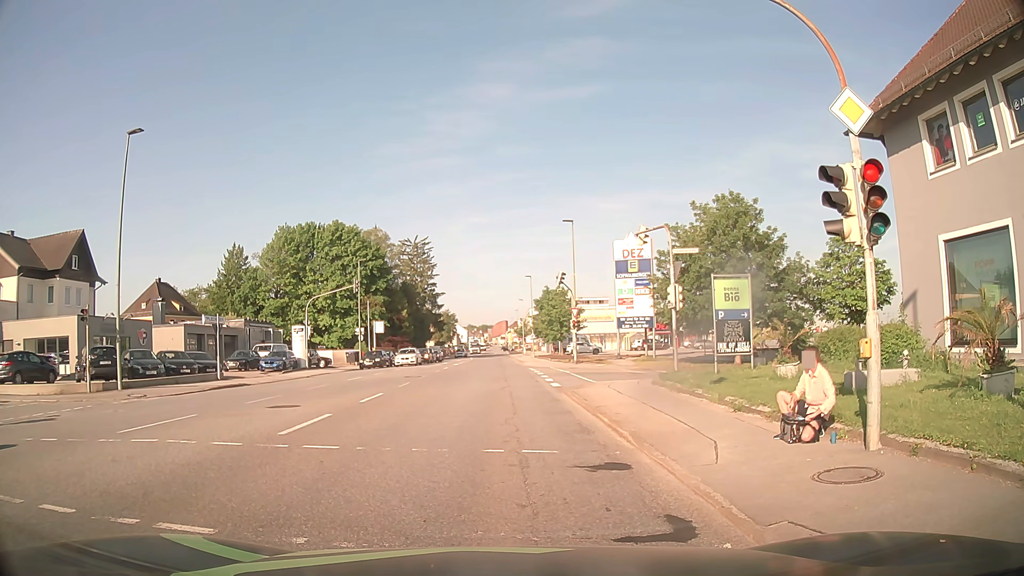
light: Day
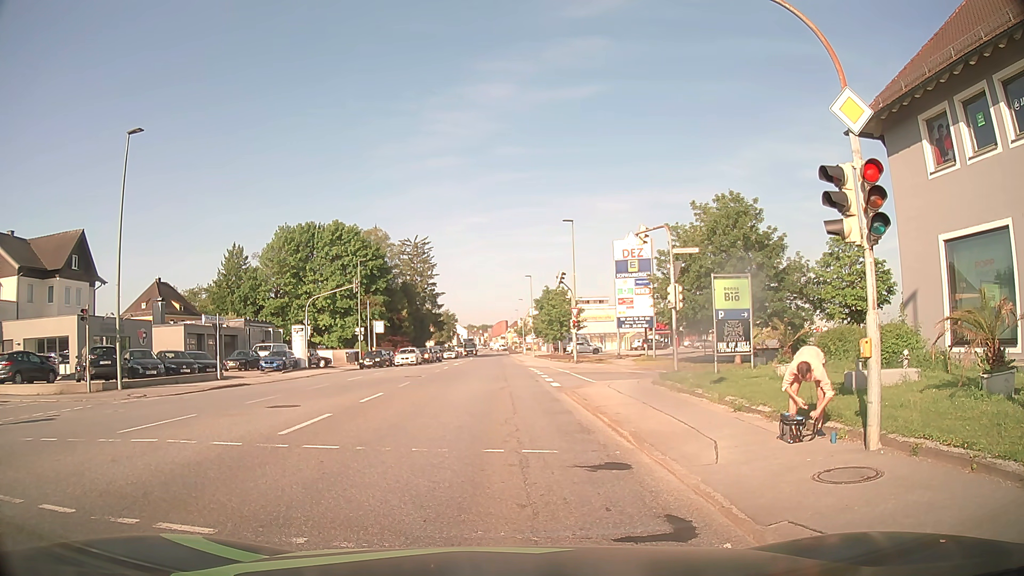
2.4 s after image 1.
(0.0, +0.1) m; 0°
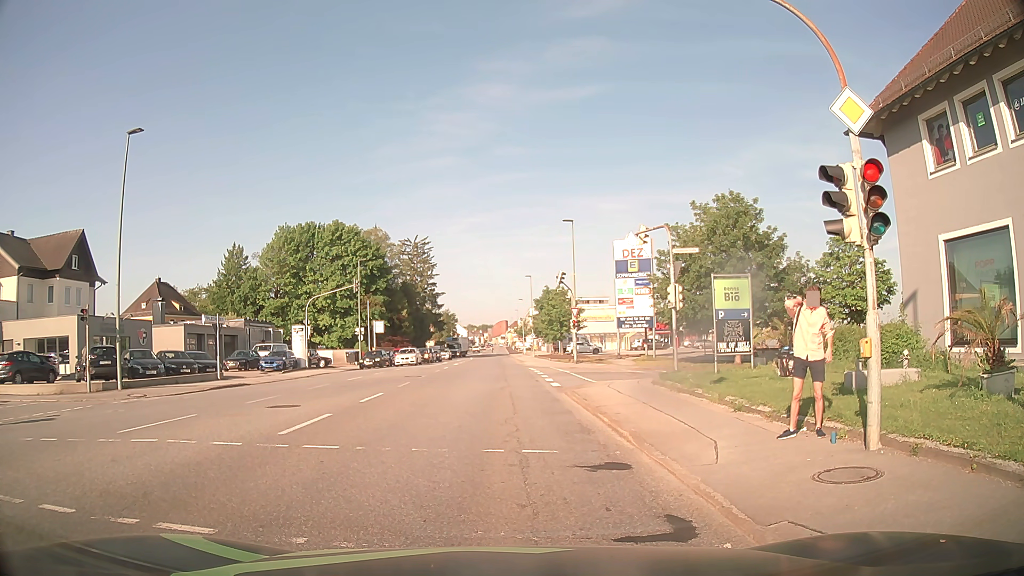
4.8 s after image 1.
(0.0, 0.0) m; 0°
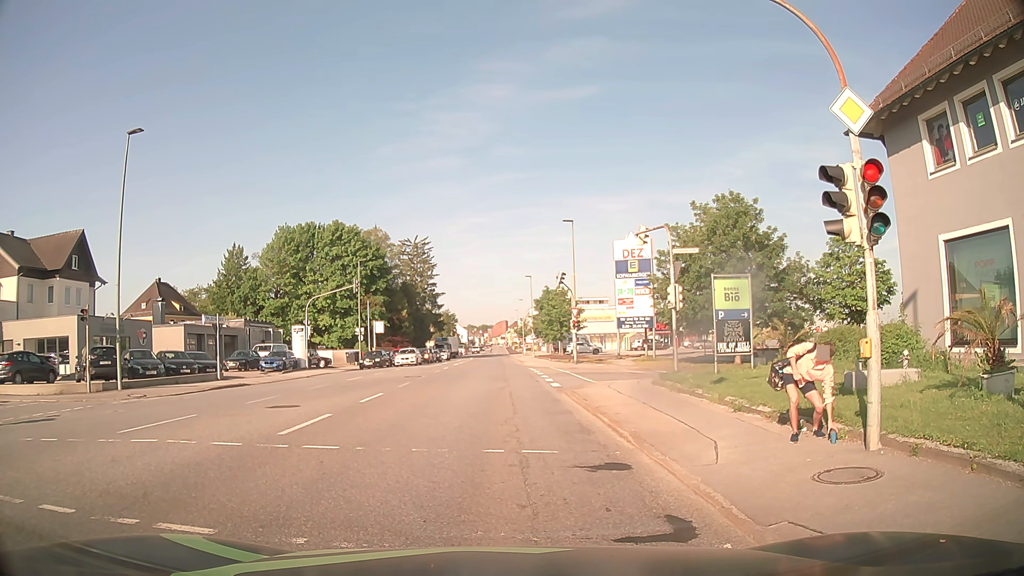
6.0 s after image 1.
(0.0, 0.0) m; 0°
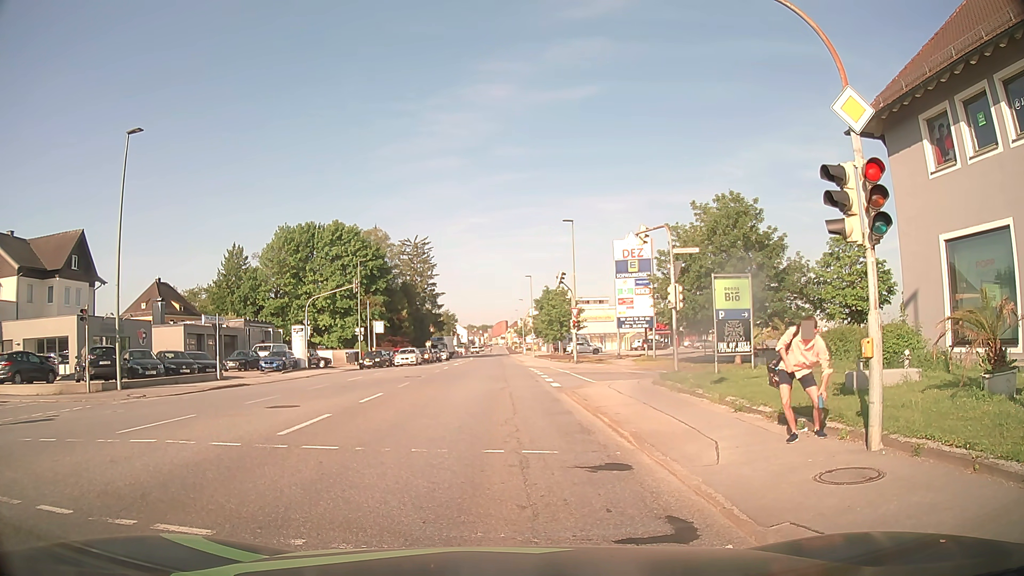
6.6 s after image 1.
(0.0, 0.0) m; 0°
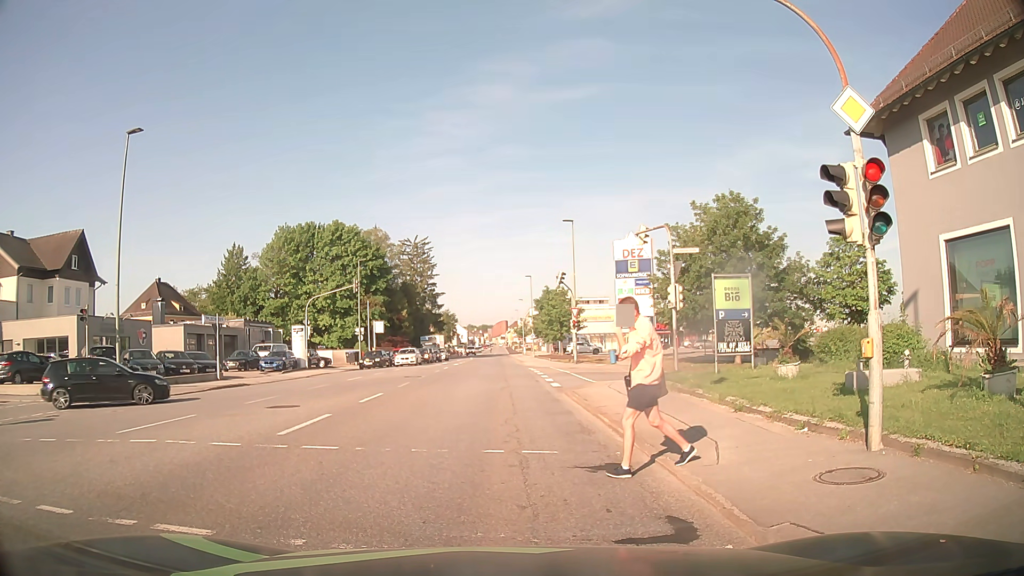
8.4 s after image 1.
(0.0, 0.0) m; 0°
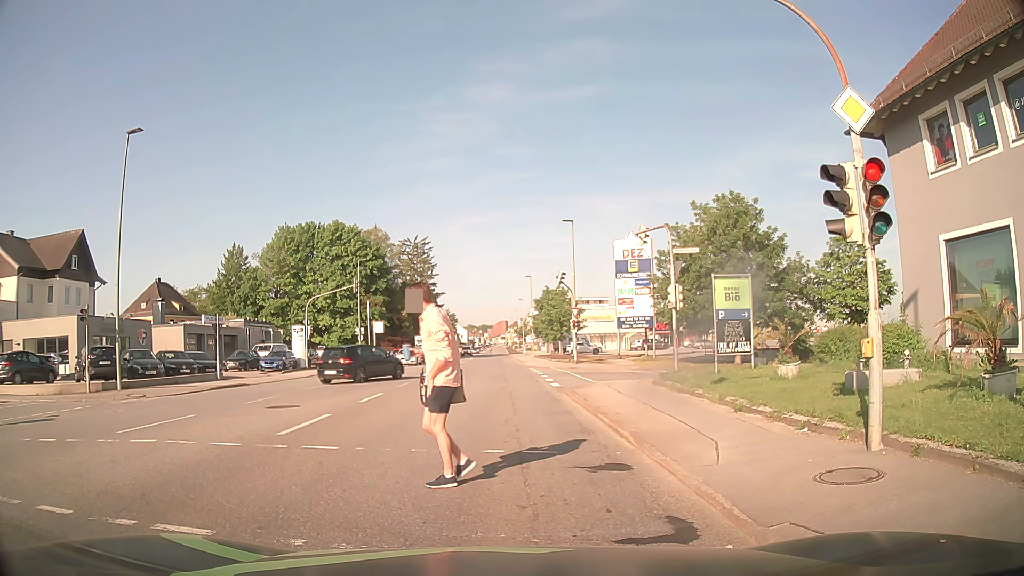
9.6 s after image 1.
(0.0, 0.0) m; 0°
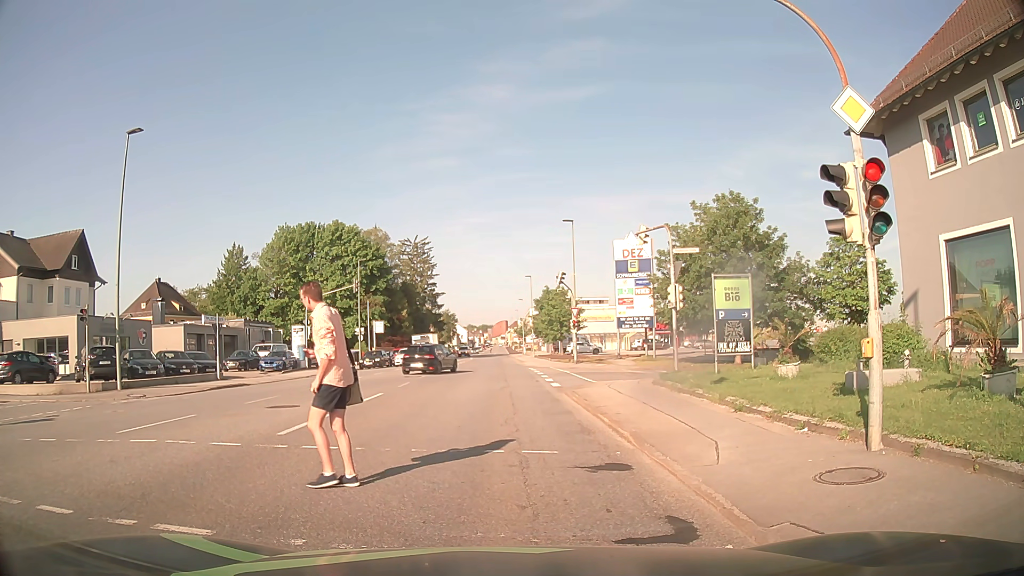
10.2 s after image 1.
(0.0, 0.0) m; 0°
